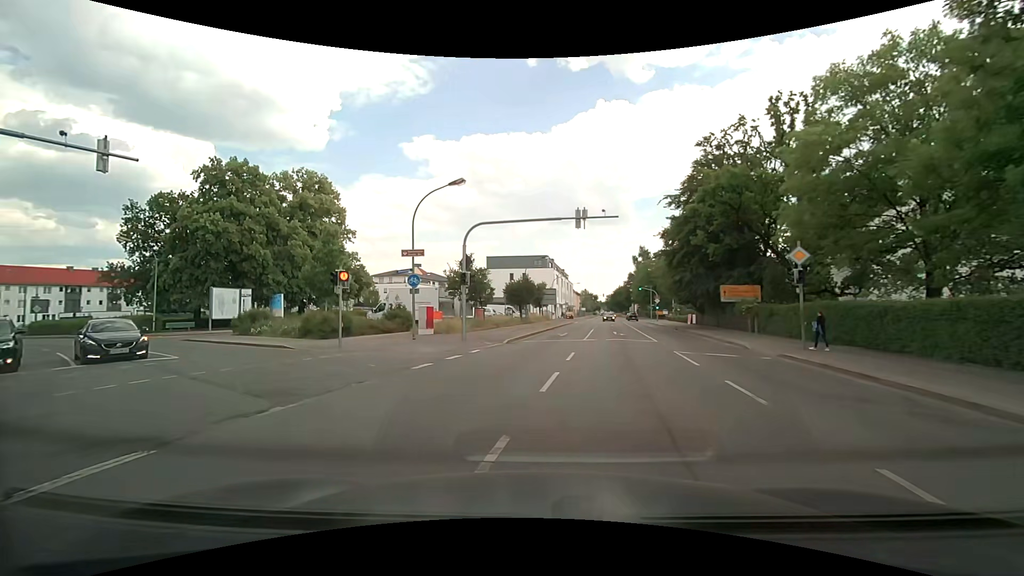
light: Day
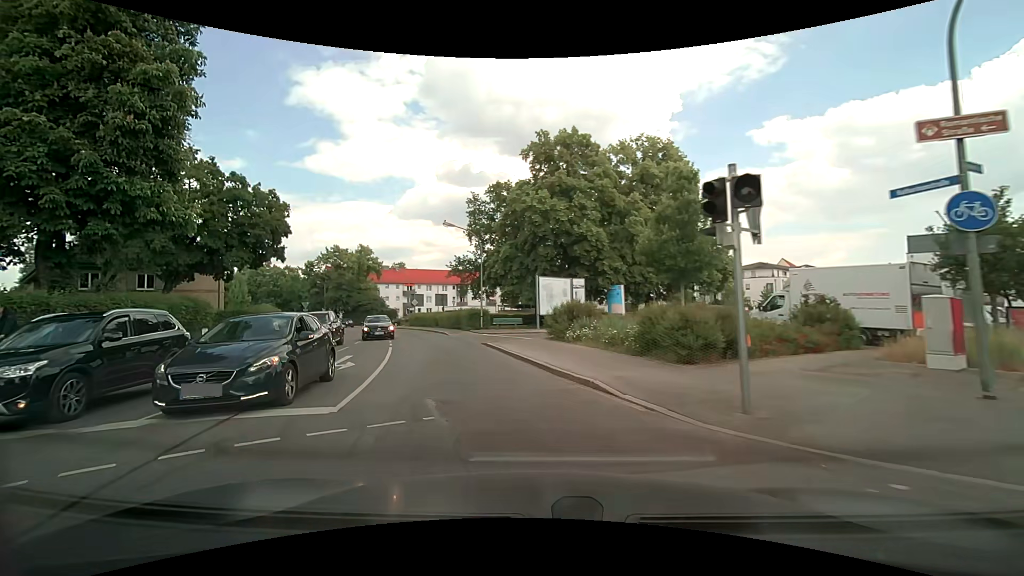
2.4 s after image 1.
(-4.8, +13.7) m; -38°
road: secondary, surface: asphalt
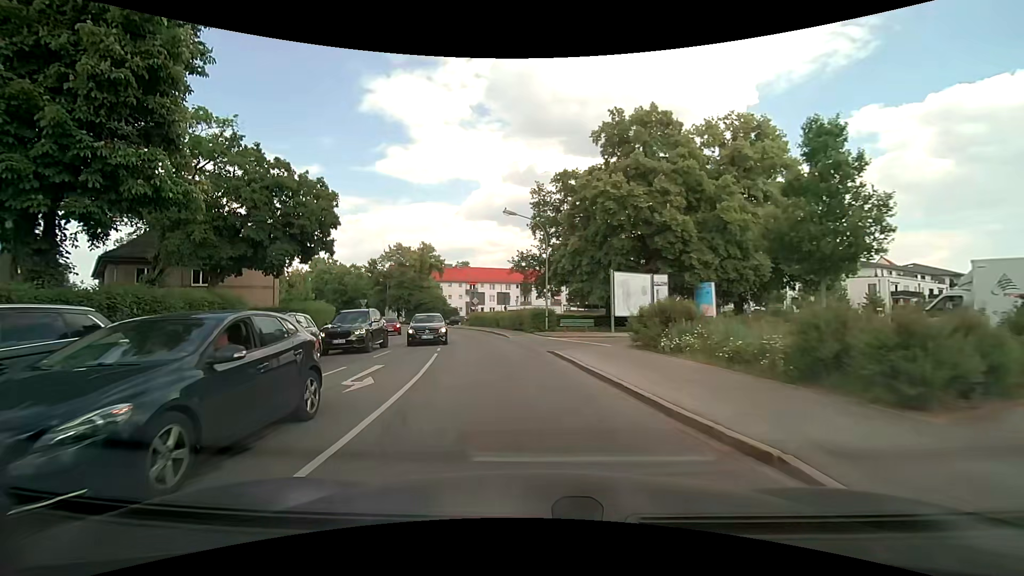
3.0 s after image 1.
(-0.3, +4.2) m; -8°
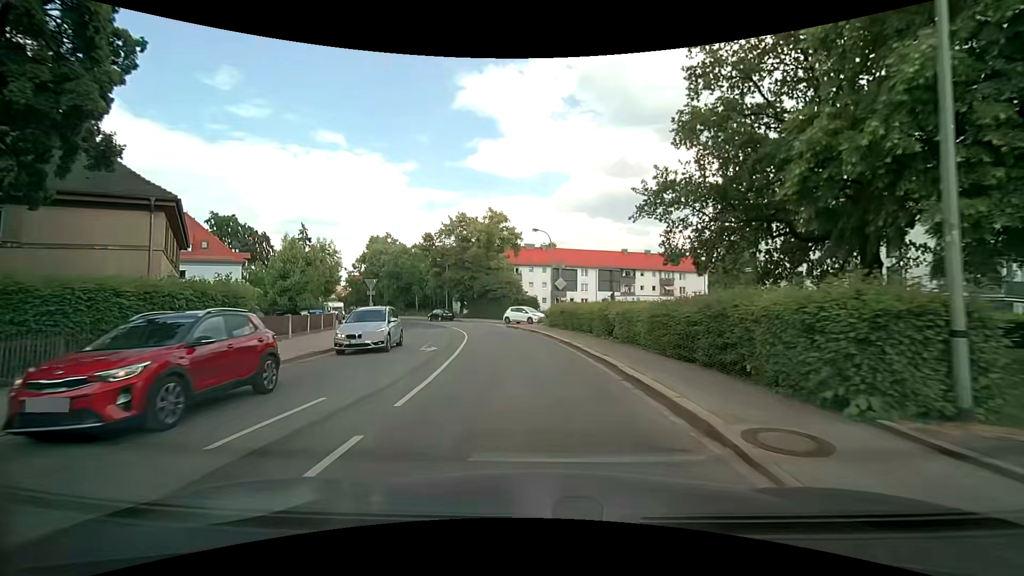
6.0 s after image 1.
(-2.1, +24.1) m; -9°
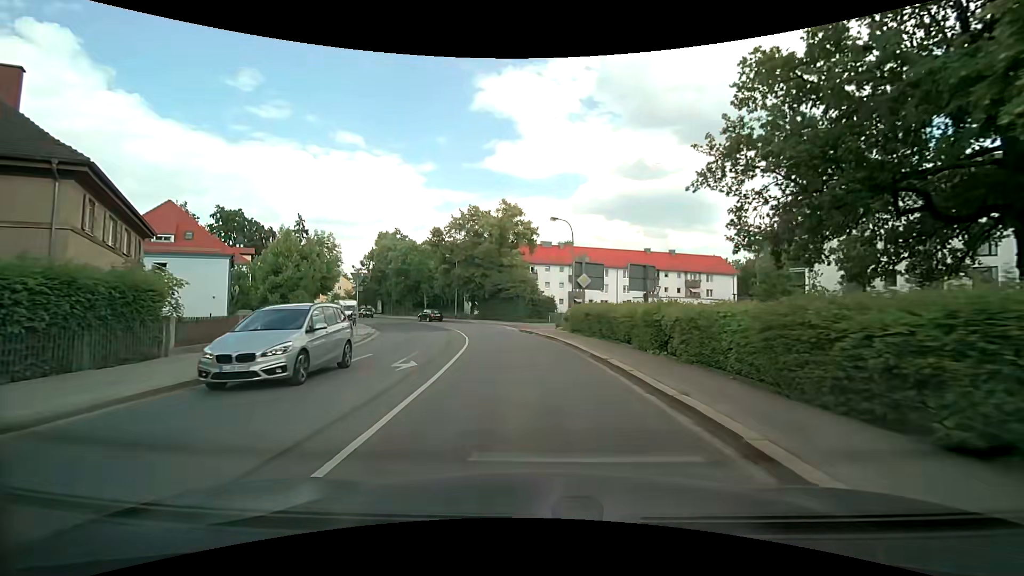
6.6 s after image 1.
(-0.1, +5.4) m; -2°
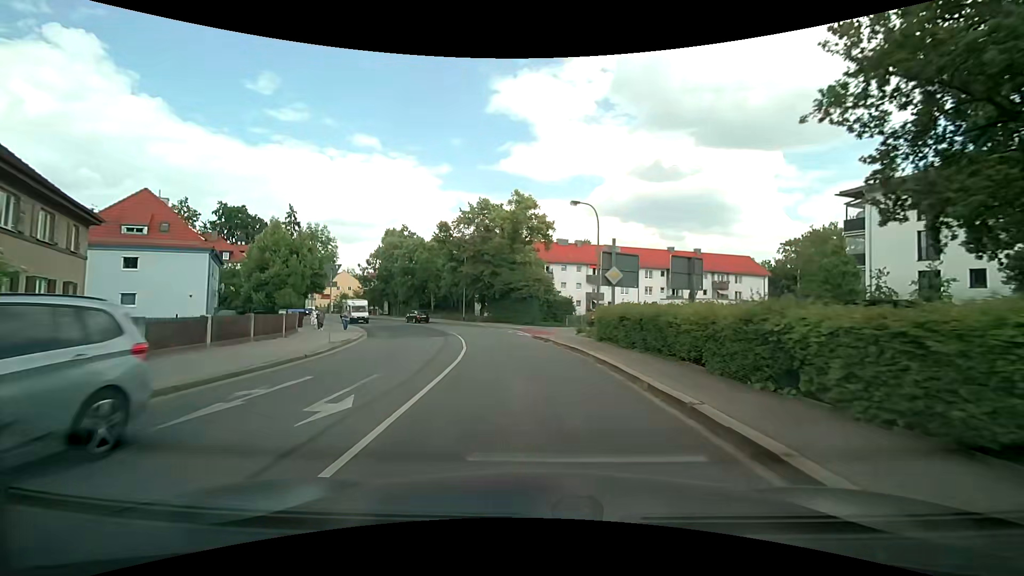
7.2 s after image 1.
(0.0, +5.5) m; -1°
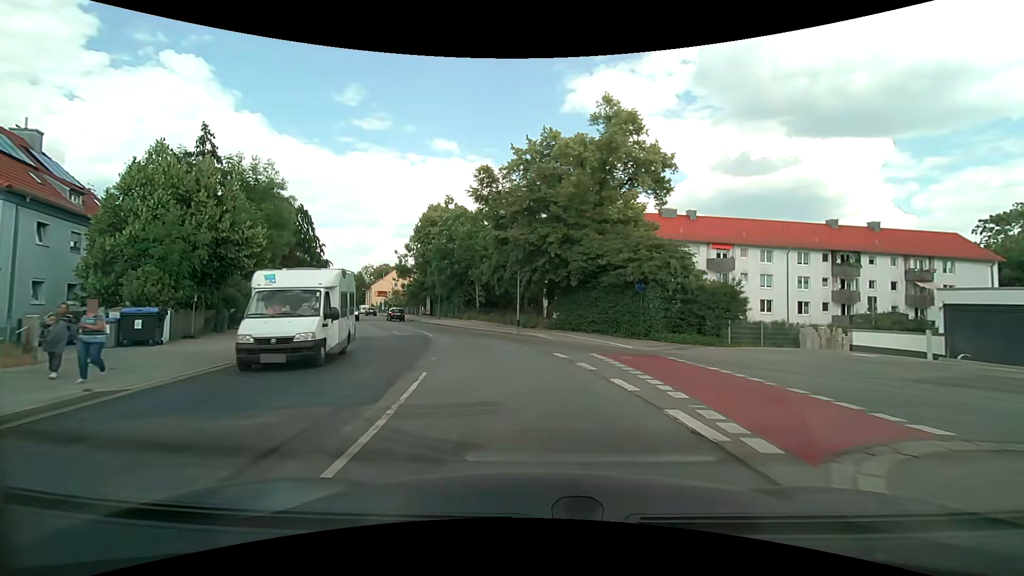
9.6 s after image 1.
(-1.6, +23.6) m; -8°
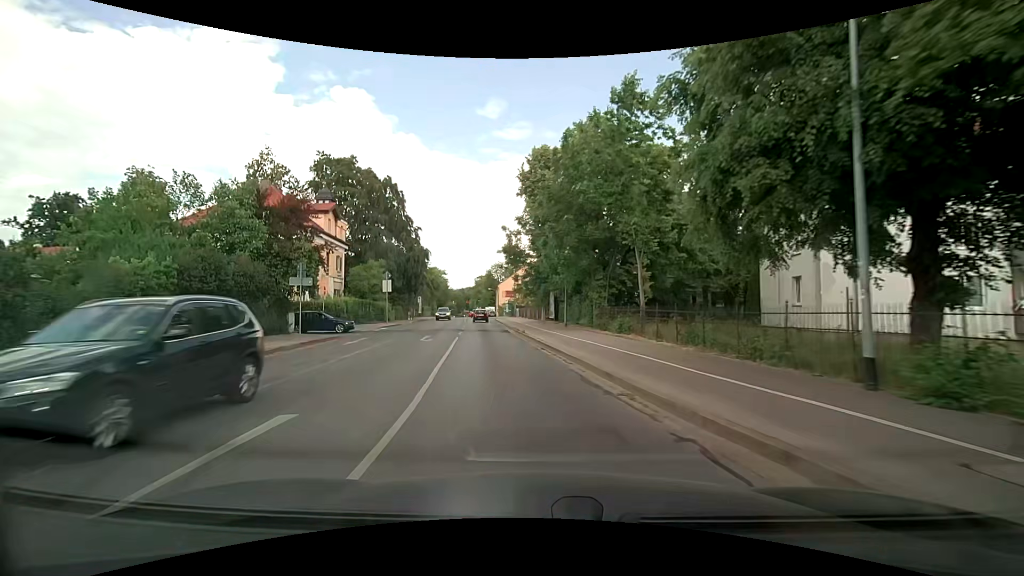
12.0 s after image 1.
(-3.6, +25.9) m; -16°
(0, +10) (-2, +20) (-3, +30) (-4, +40) (-6, +50) (-7, +60) (-8, +69) (-10, +79) (-11, +89) (-12, +99) m
